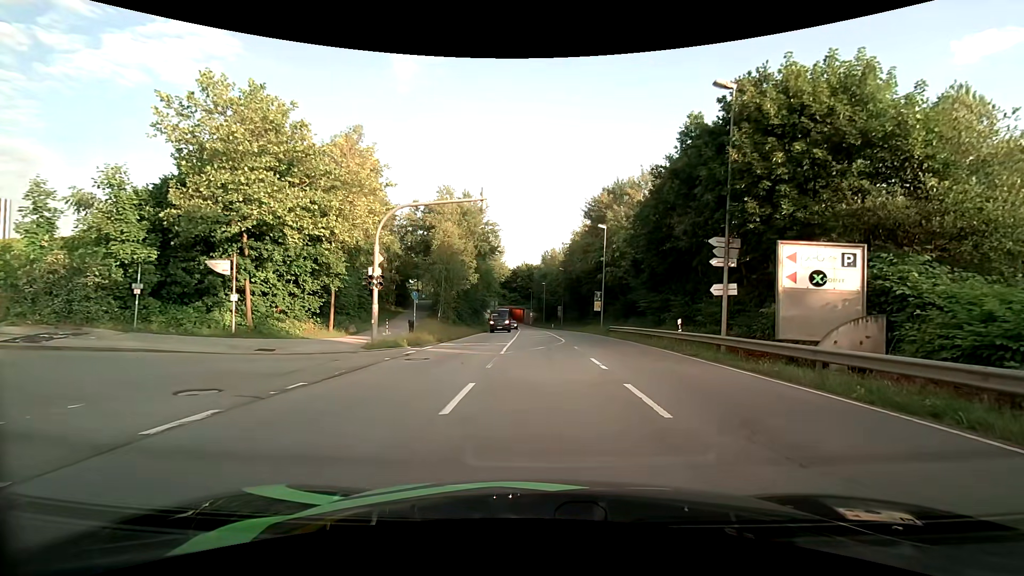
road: secondary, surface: asphalt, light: Day
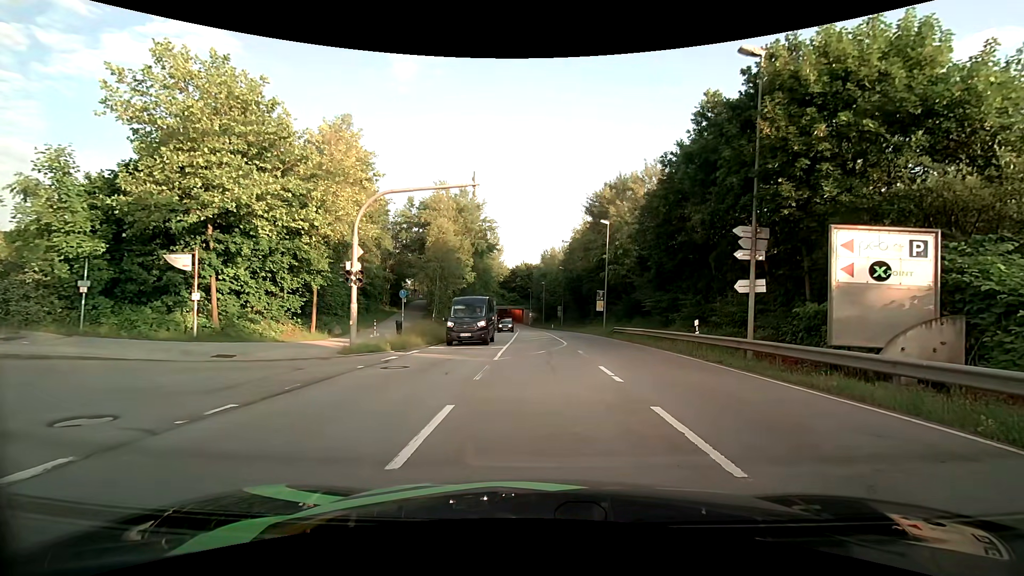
(0.0, +2.2) m; +1°
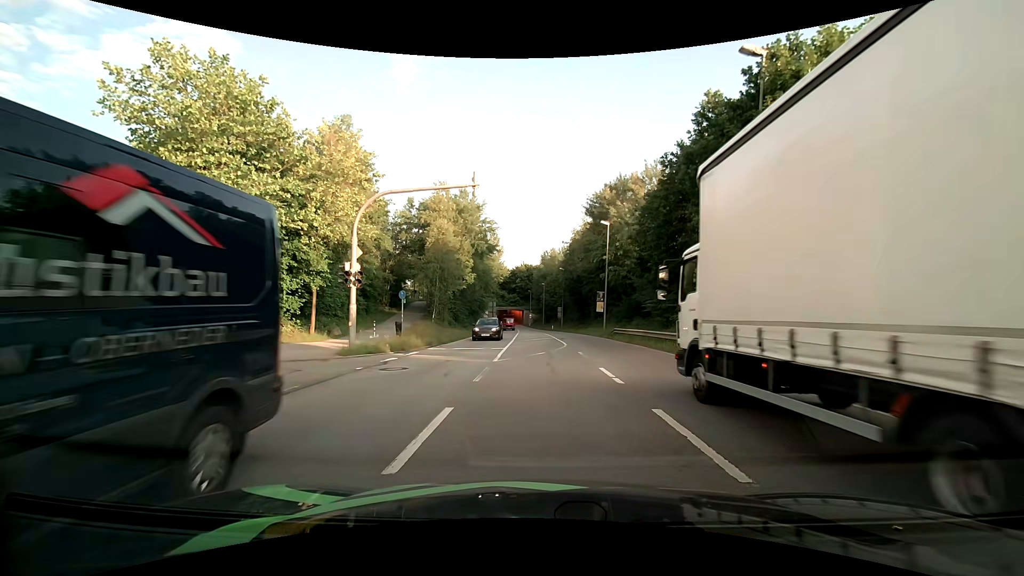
(0.0, +0.2) m; 0°
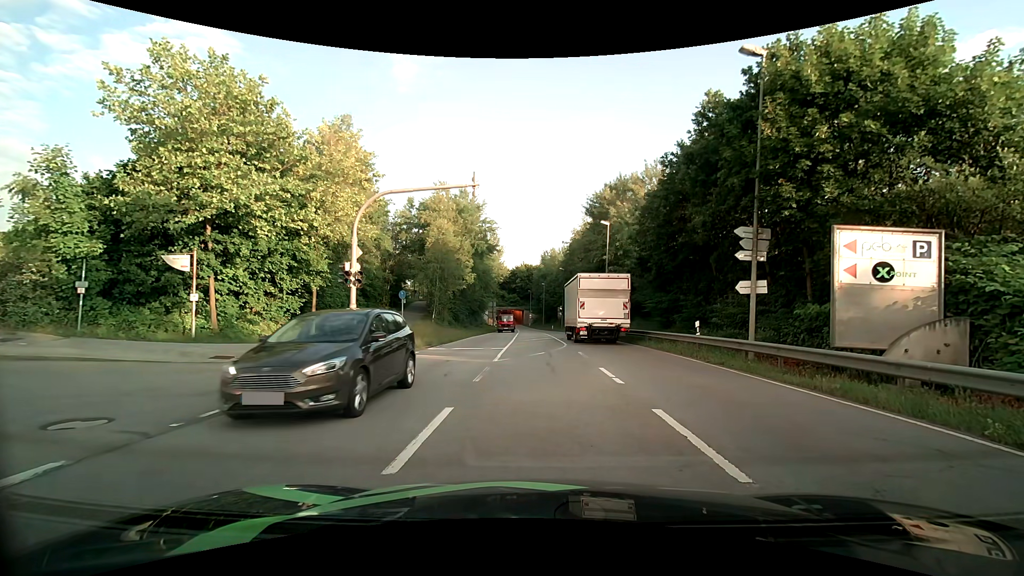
(0.0, 0.0) m; 0°
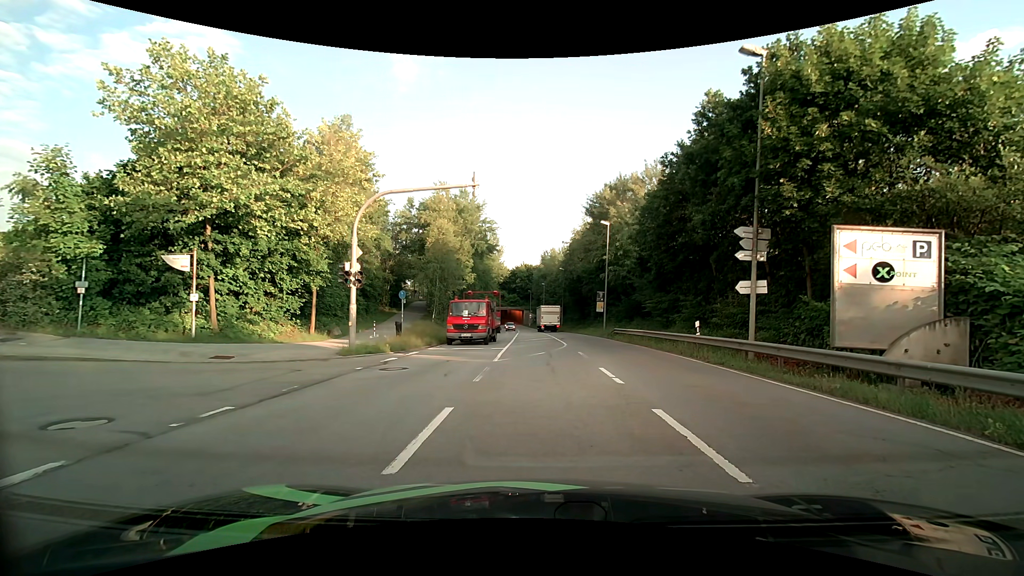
(0.0, 0.0) m; 0°
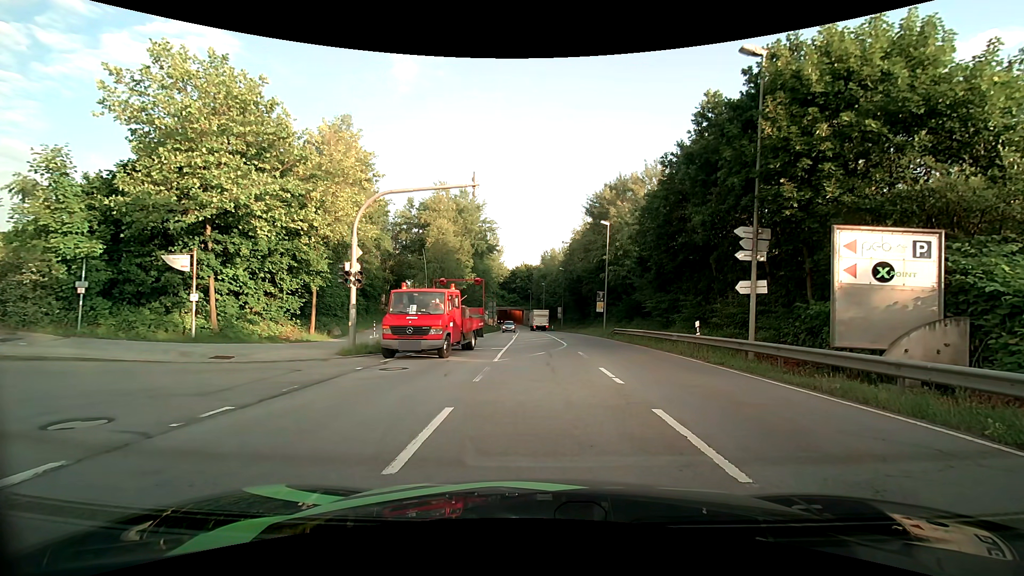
(0.0, 0.0) m; 0°
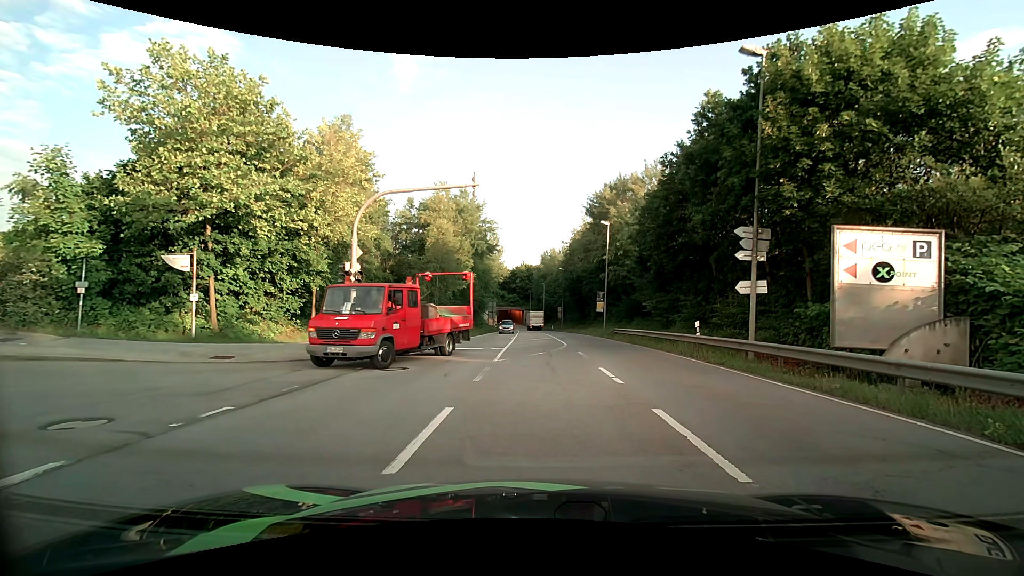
(0.0, 0.0) m; 0°
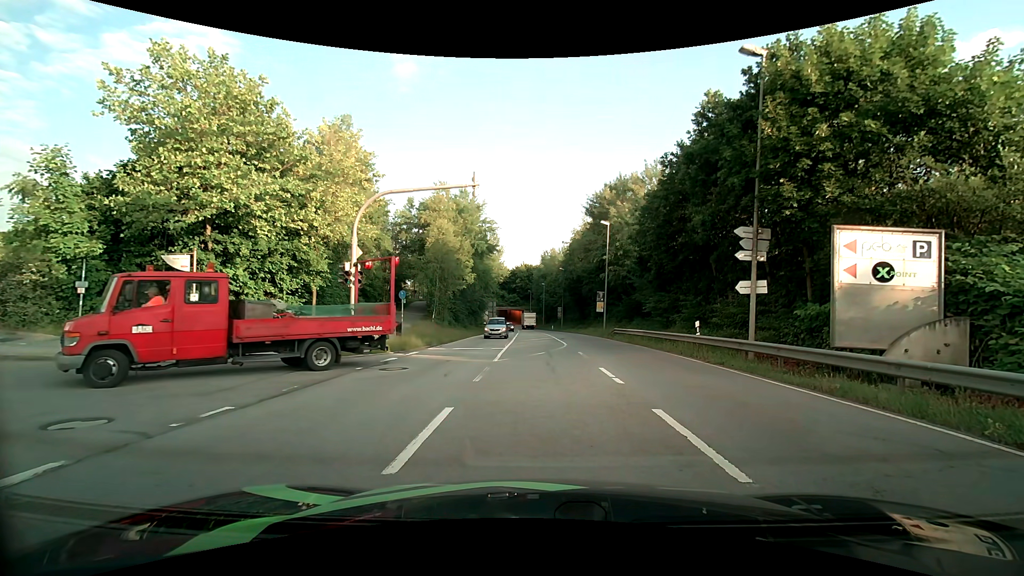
(0.0, 0.0) m; 0°
(-4, +9) (-13, +12) (-23, +12) (-33, +13) (-43, +13) (-53, +13) (-63, +12) (-73, +12) (-83, +11) (-93, +10) m
